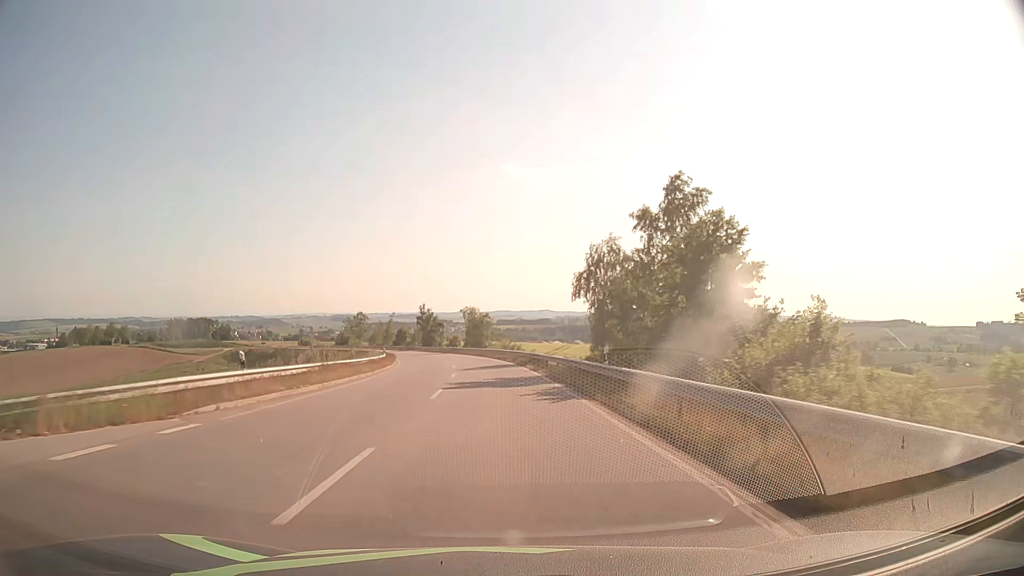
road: secondary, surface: asphalt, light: Day
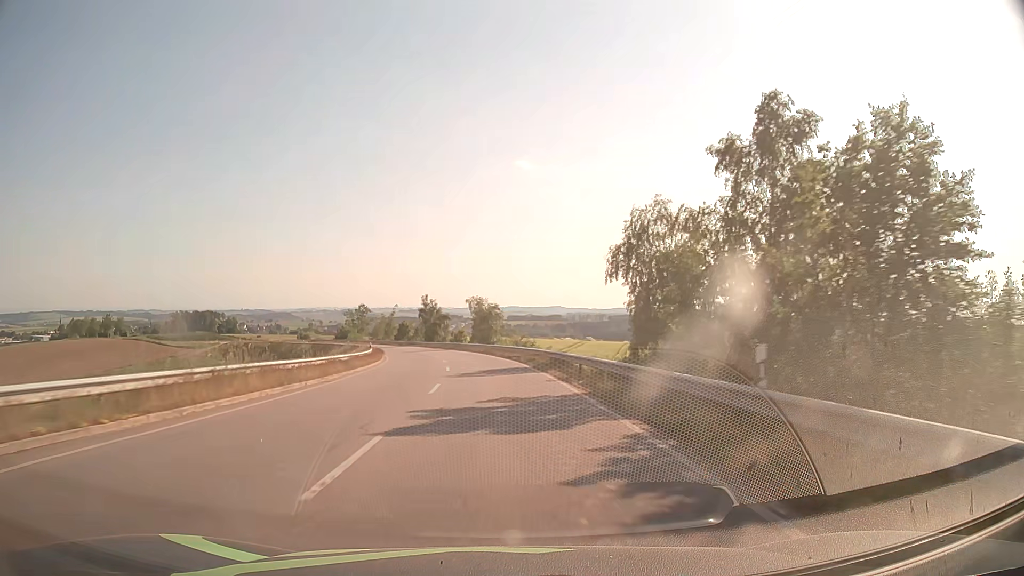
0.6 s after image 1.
(-0.1, +11.7) m; -1°
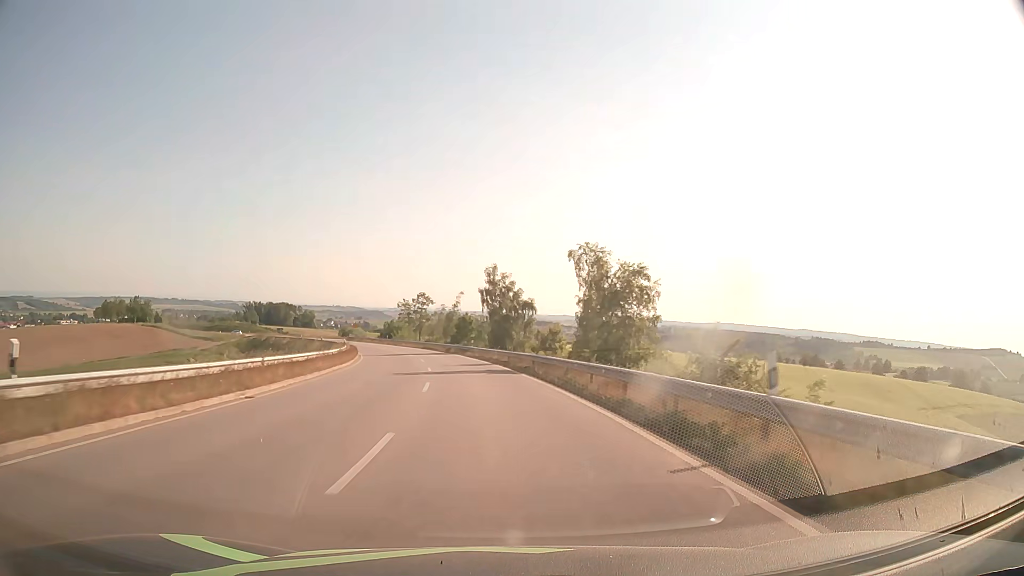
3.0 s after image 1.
(-2.8, +47.7) m; -8°
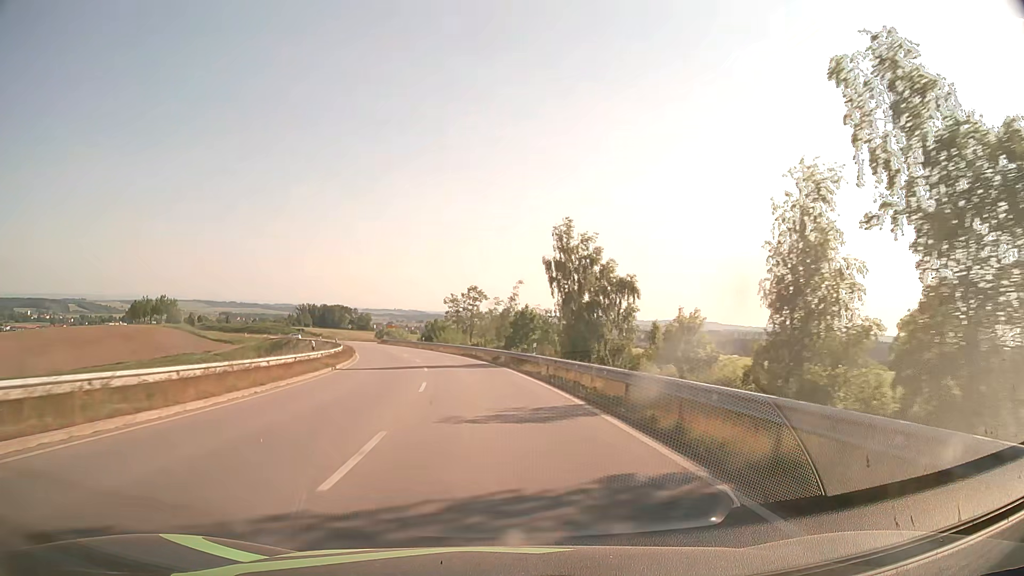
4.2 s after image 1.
(-1.1, +24.3) m; -5°
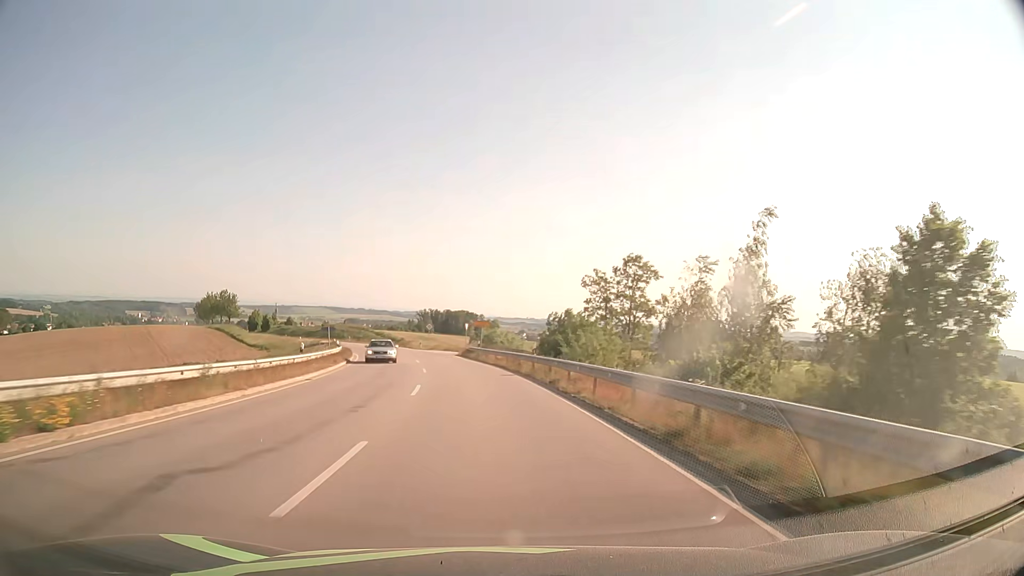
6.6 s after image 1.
(-4.8, +48.6) m; -11°
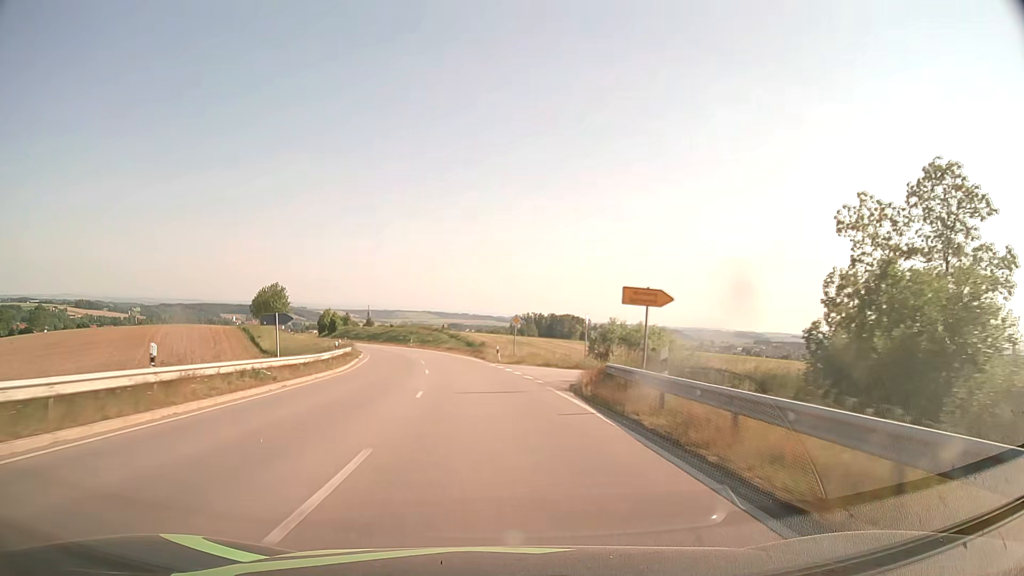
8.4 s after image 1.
(-2.8, +36.8) m; -9°
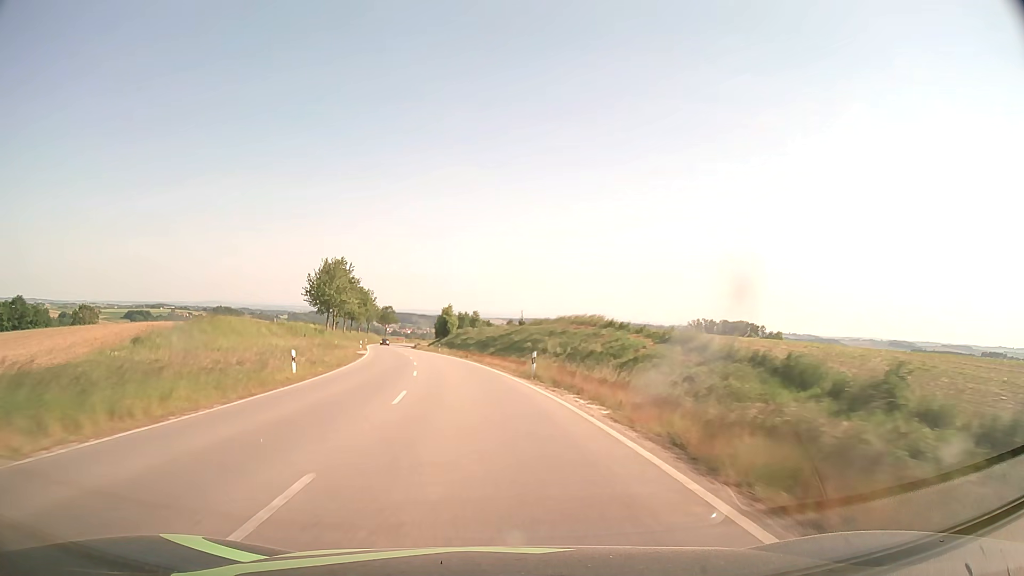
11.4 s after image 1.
(-7.0, +61.4) m; -13°
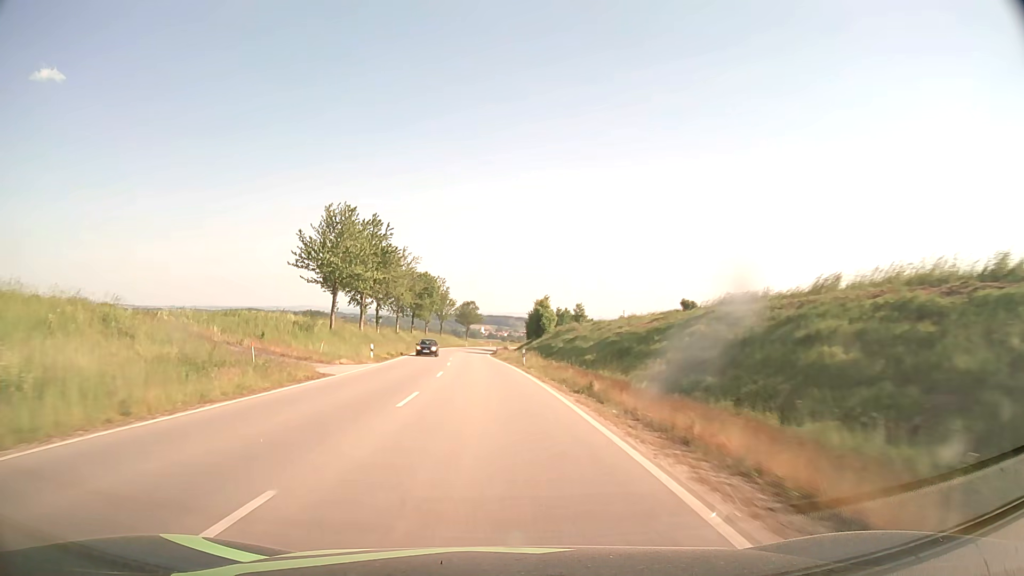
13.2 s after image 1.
(-2.8, +37.1) m; -8°
(0, +10) (-1, +20) (-1, +30) (-2, +40) (-2, +50) (-3, +60) (-4, +70) (-4, +80) (-4, +90) (-5, +100) m
